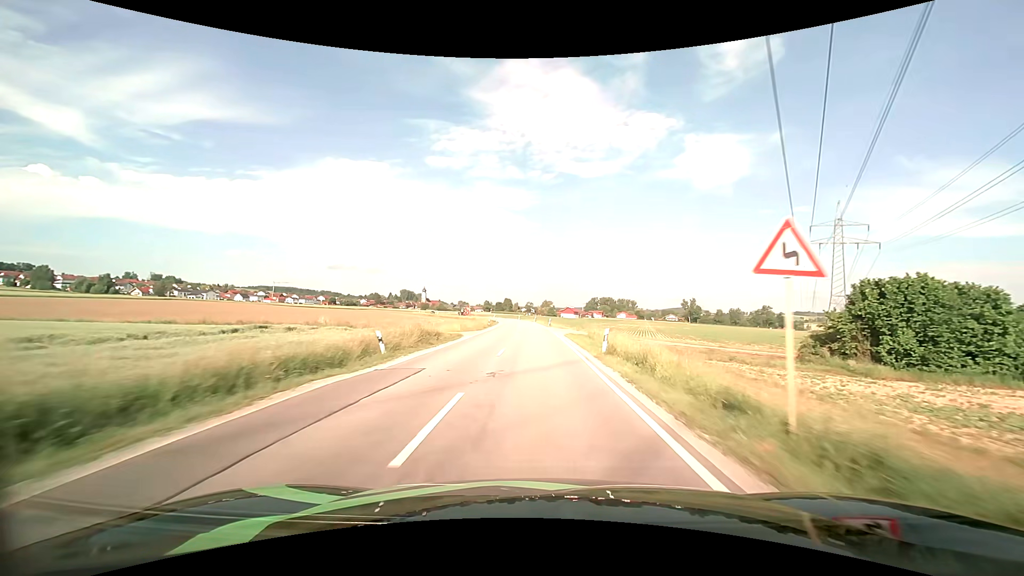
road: secondary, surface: asphalt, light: Day
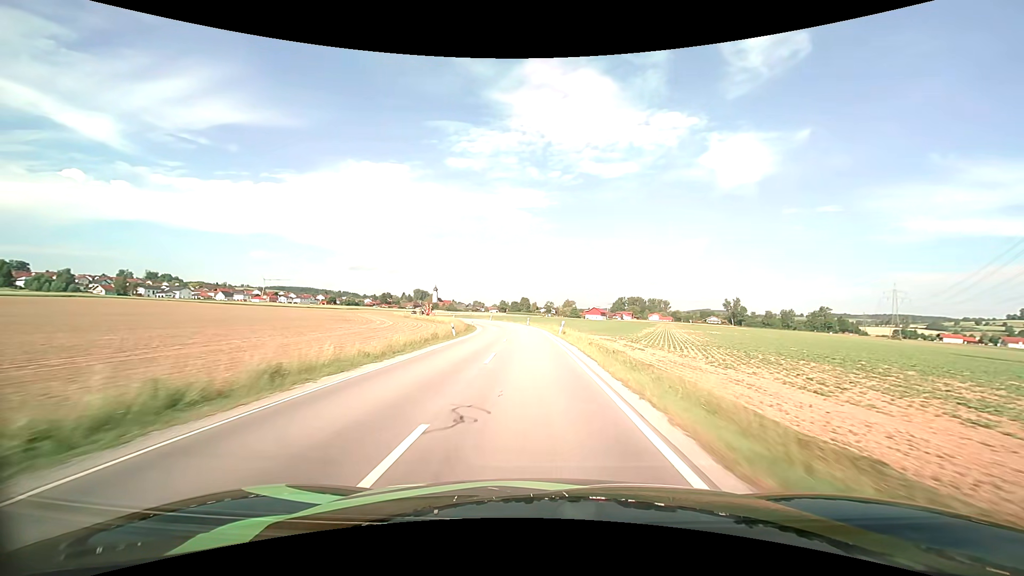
(-0.7, +62.5) m; -2°
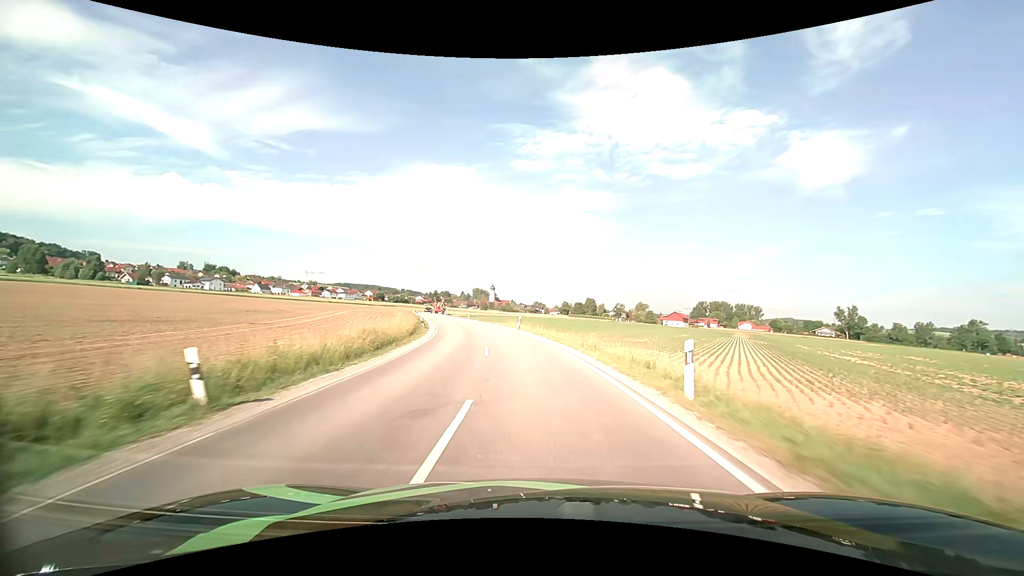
(-2.7, +58.3) m; -7°
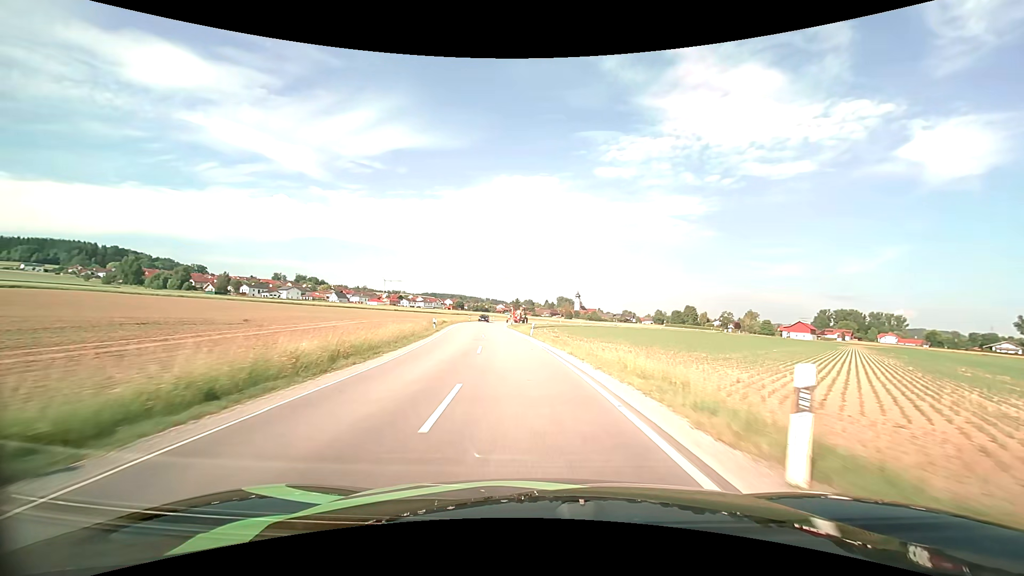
(-2.8, +34.2) m; -10°
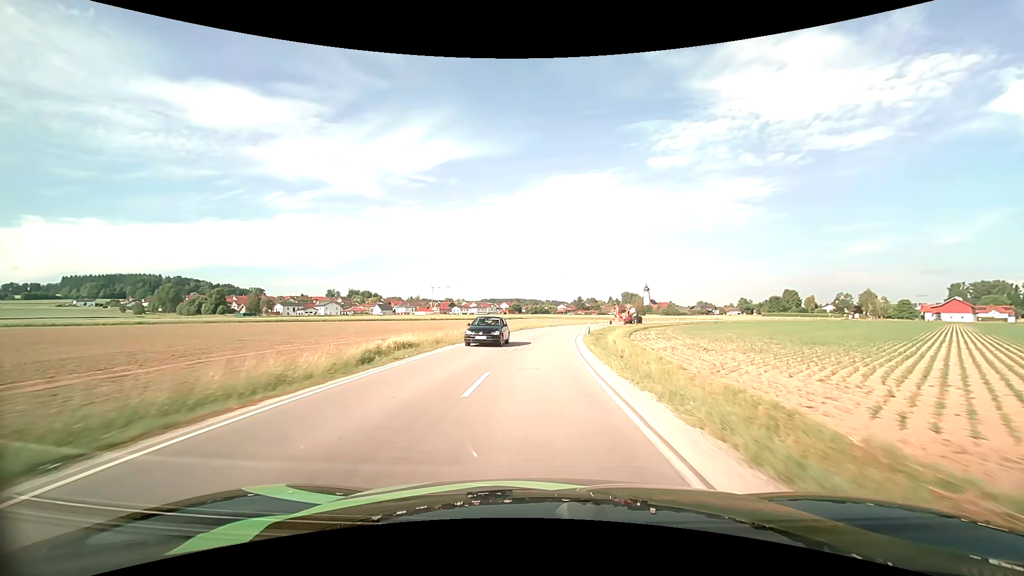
(-3.6, +45.5) m; -7°
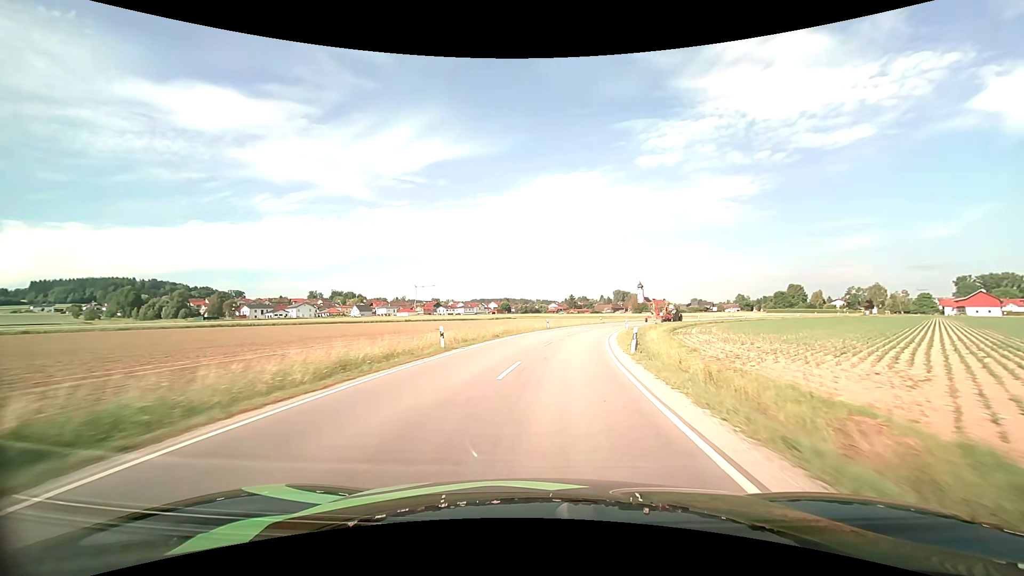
(0.0, +22.2) m; +1°
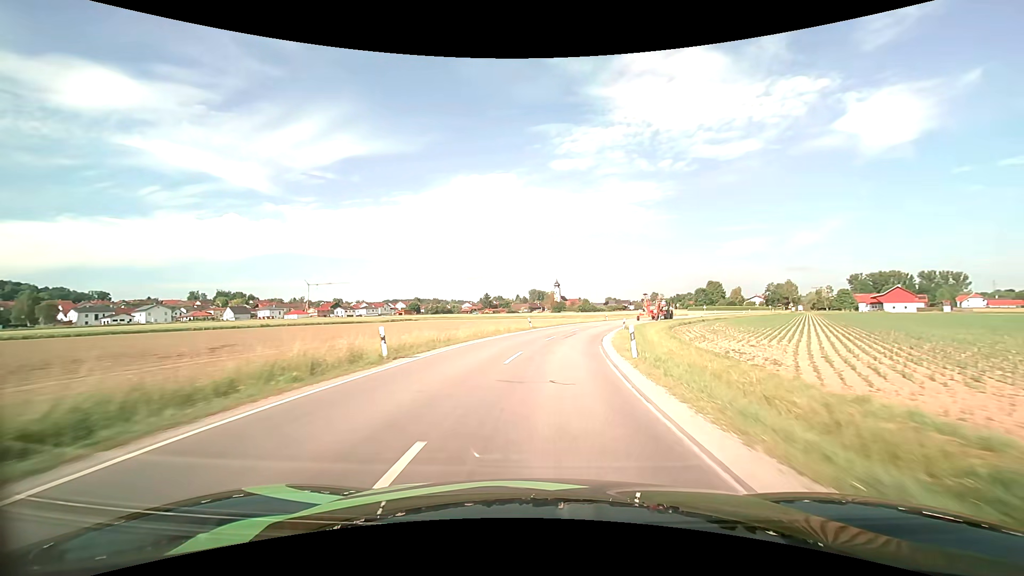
(+2.6, +32.9) m; +10°
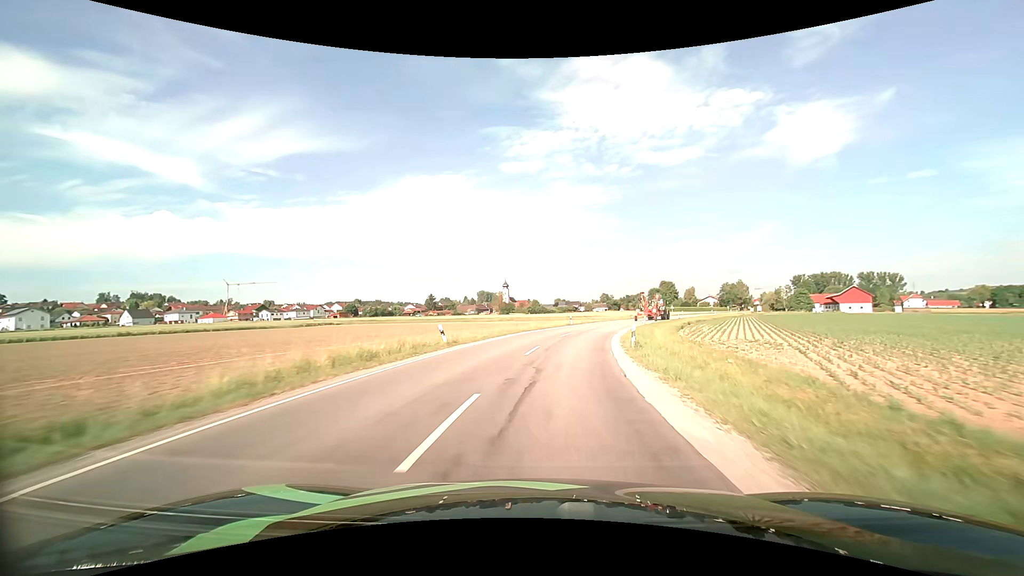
(+0.9, +20.9) m; +6°
(0, +10) (+1, +20) (+3, +30) (+5, +40) (+8, +49) (+11, +59) (+14, +68) (+18, +77) (+22, +87) (+26, +96) m
